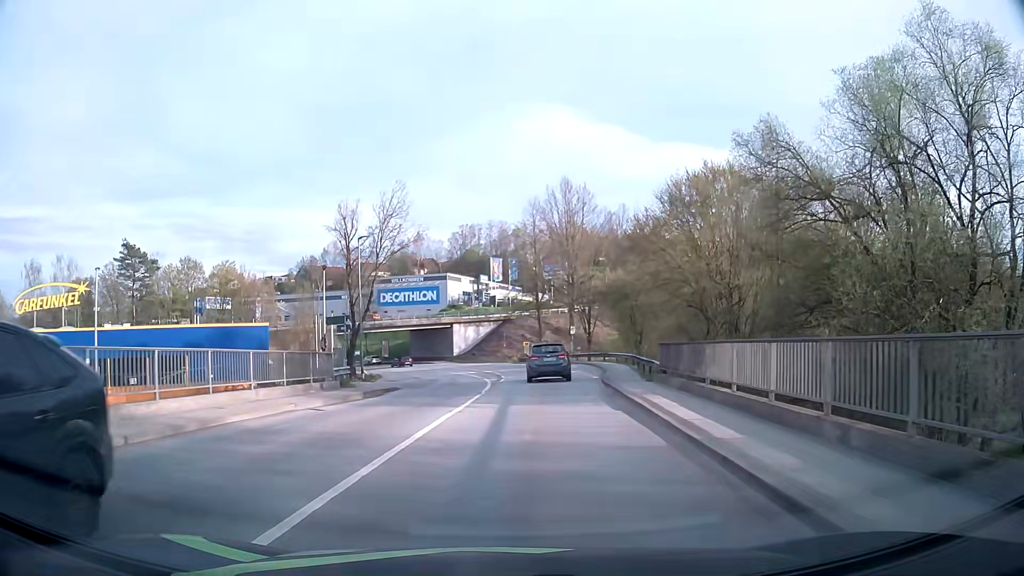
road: tertiary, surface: asphalt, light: Day
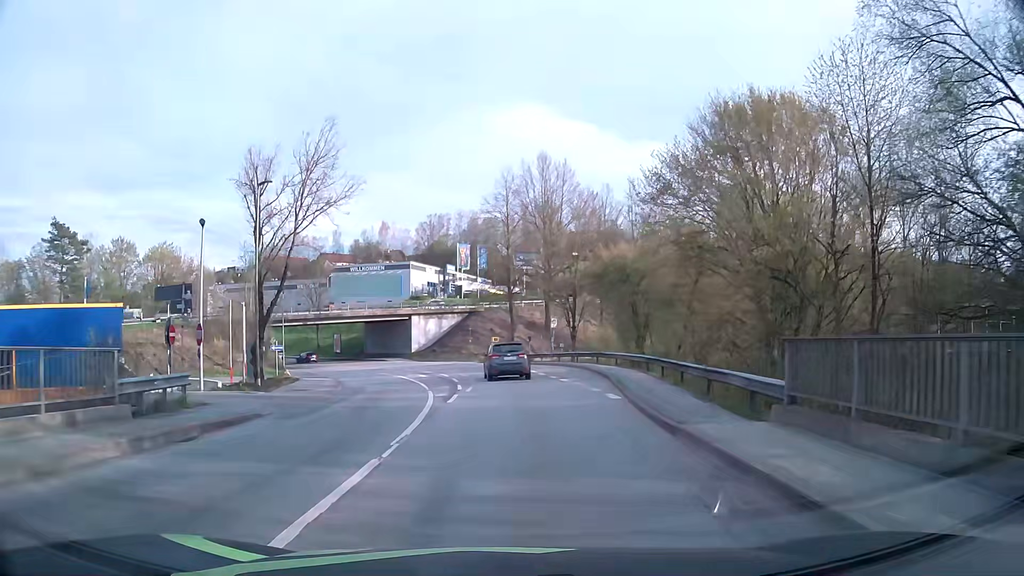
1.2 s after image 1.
(+0.3, +12.5) m; +3°
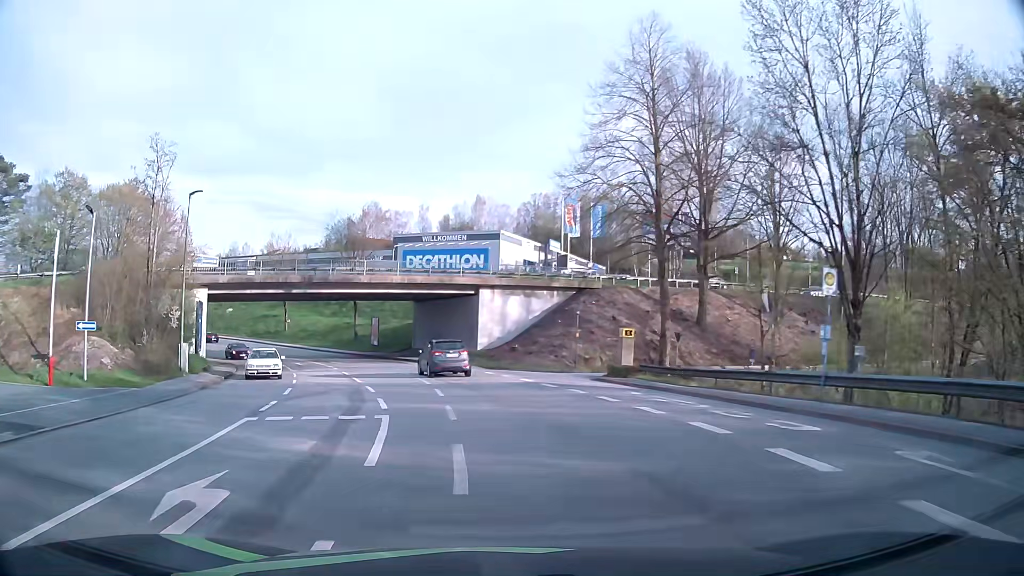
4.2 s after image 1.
(-1.5, +33.3) m; -9°
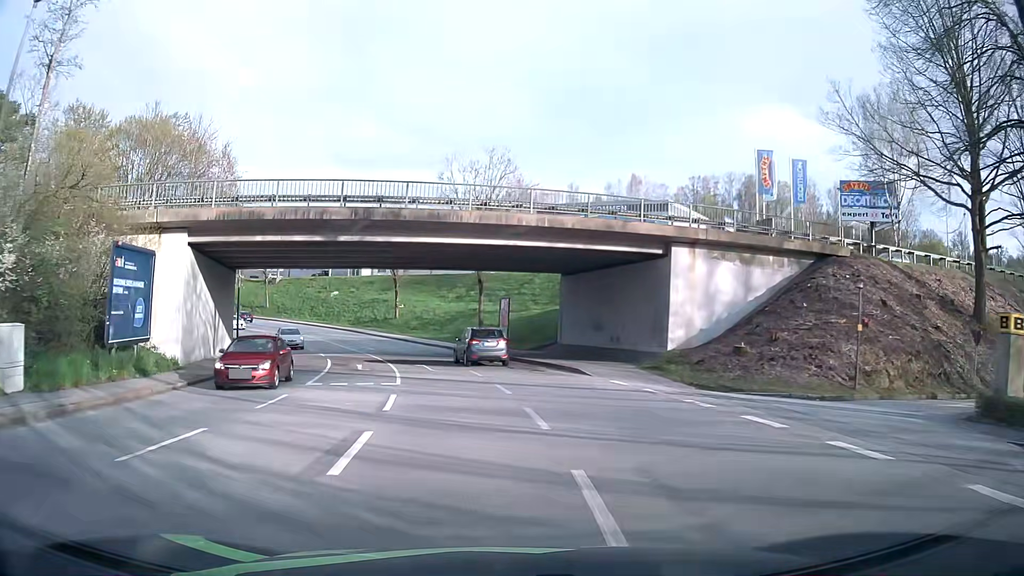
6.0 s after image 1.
(-2.2, +19.9) m; -13°
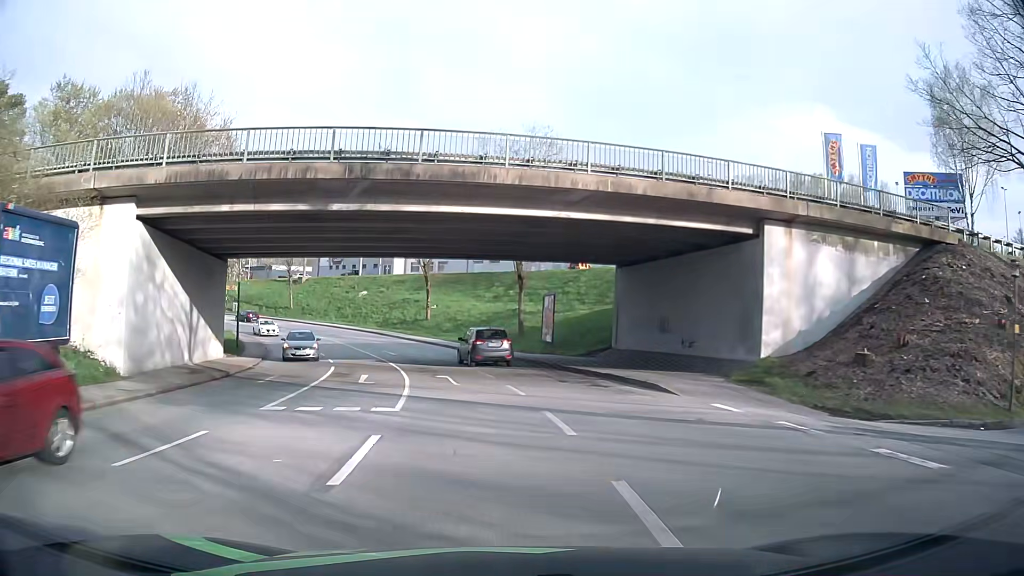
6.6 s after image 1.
(-0.1, +6.5) m; -3°
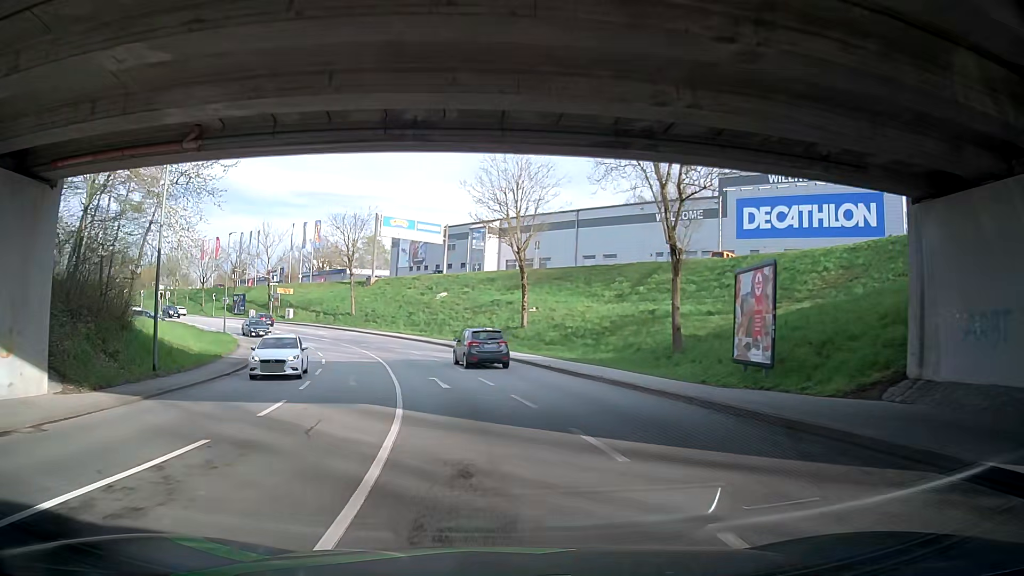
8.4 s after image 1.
(-1.4, +19.7) m; -5°
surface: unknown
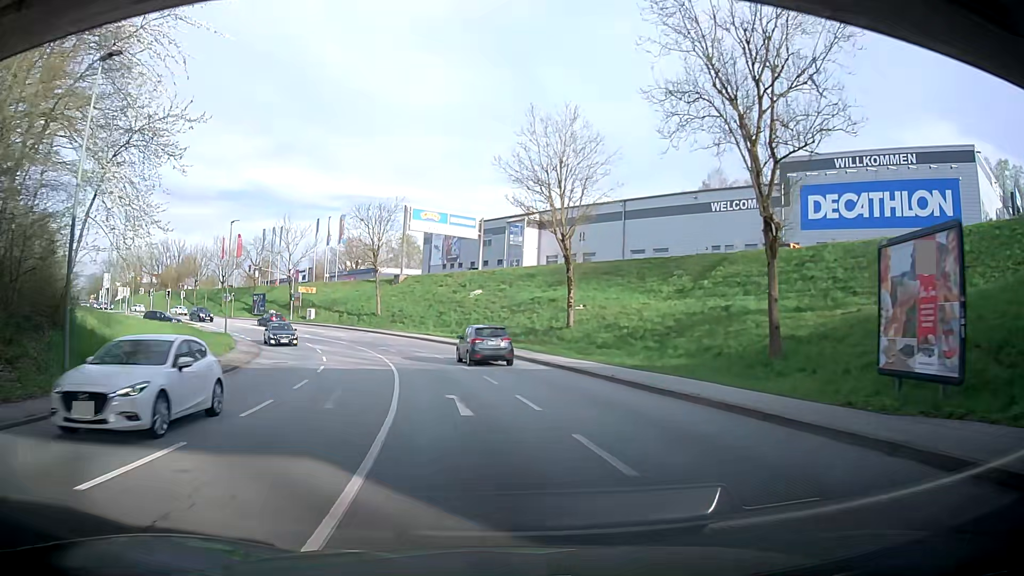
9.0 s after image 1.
(-0.3, +6.9) m; -4°
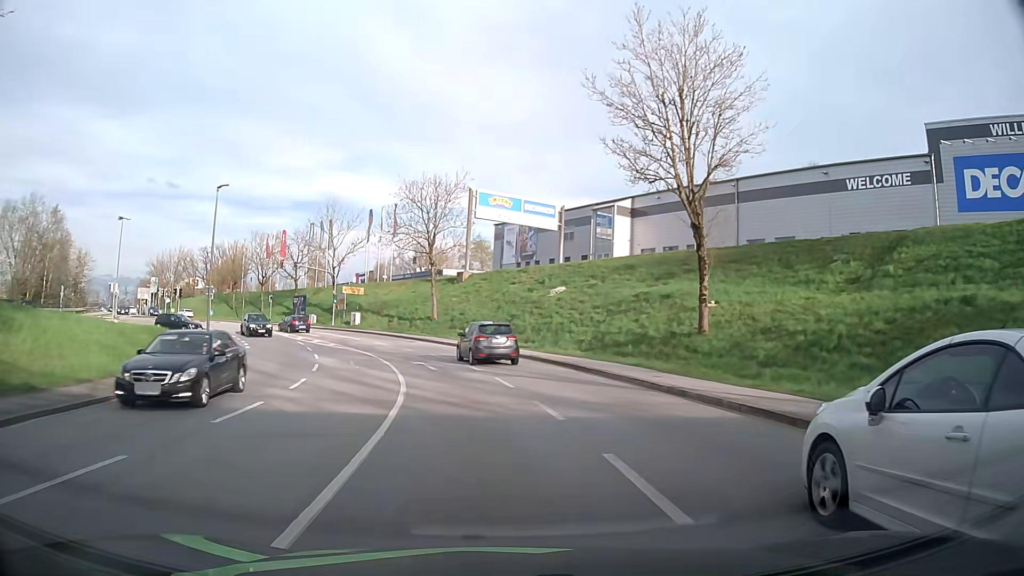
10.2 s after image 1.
(-1.0, +13.9) m; -8°
